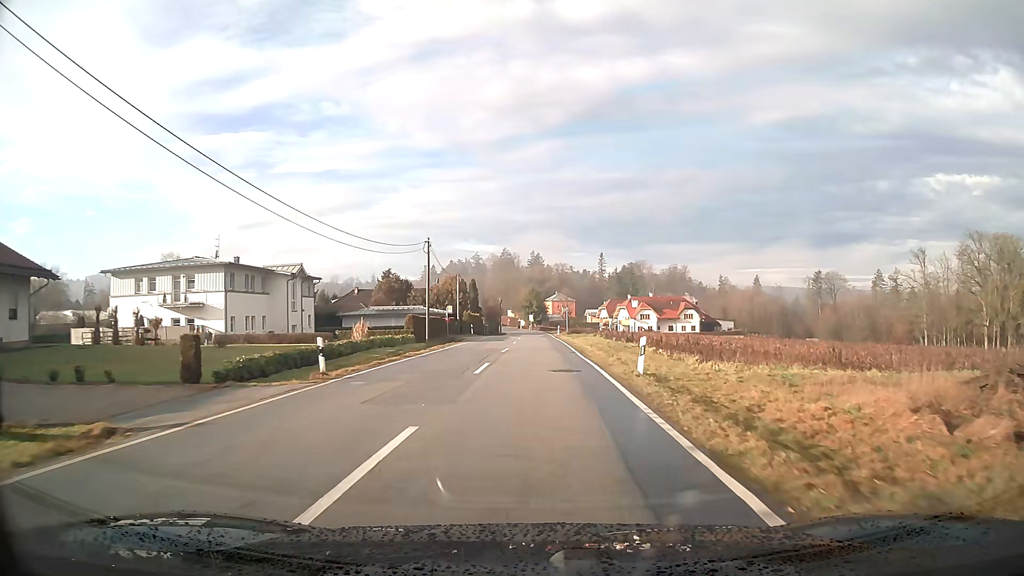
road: tertiary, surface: asphalt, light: Day
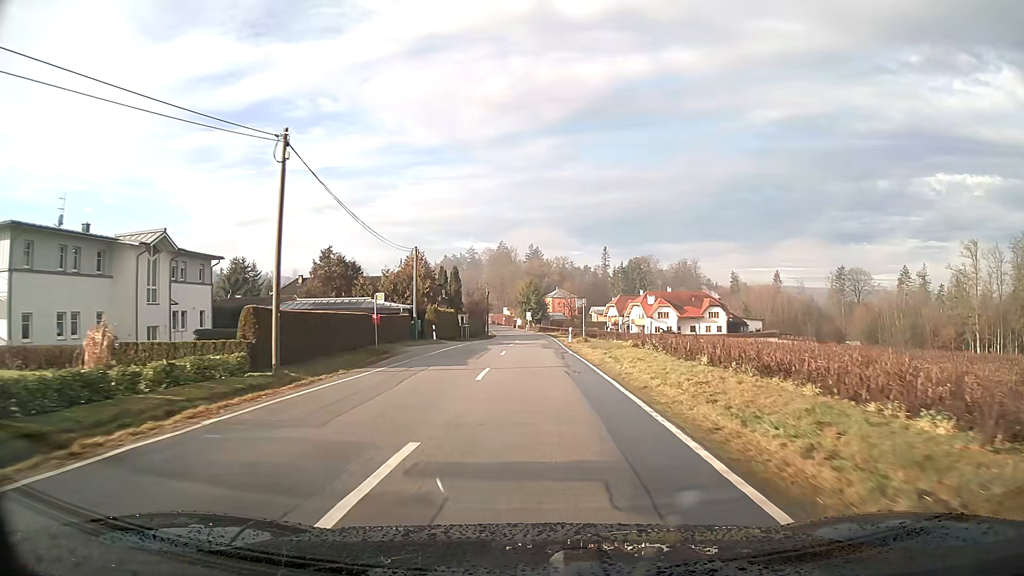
(0.0, +25.4) m; 0°
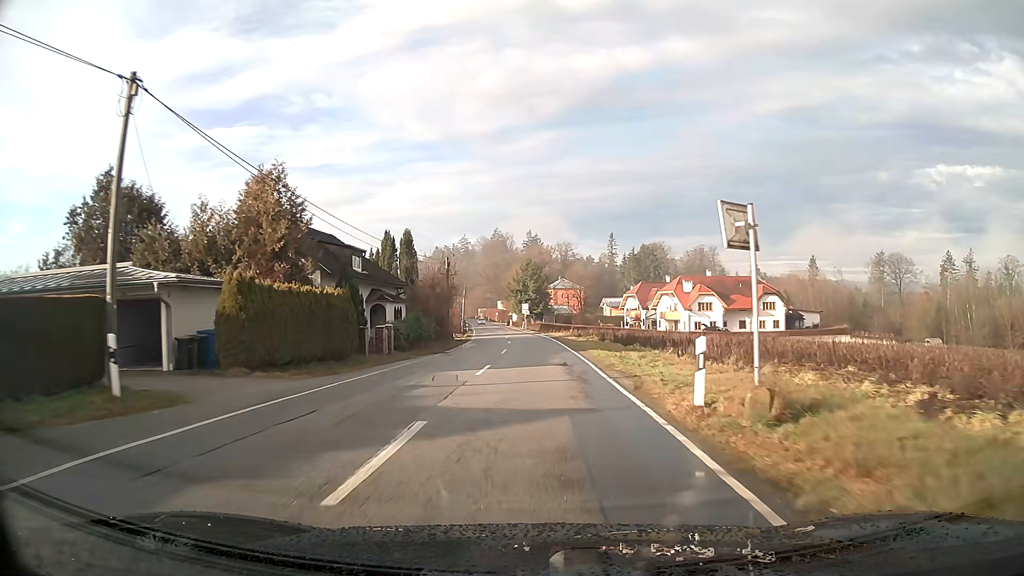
(+0.1, +34.9) m; 0°
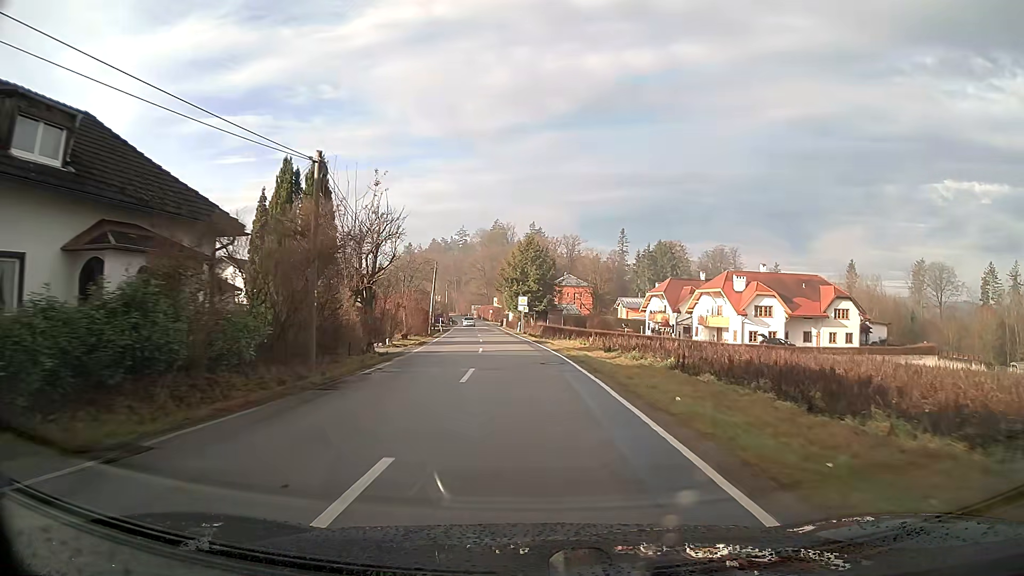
(0.0, +26.7) m; 0°
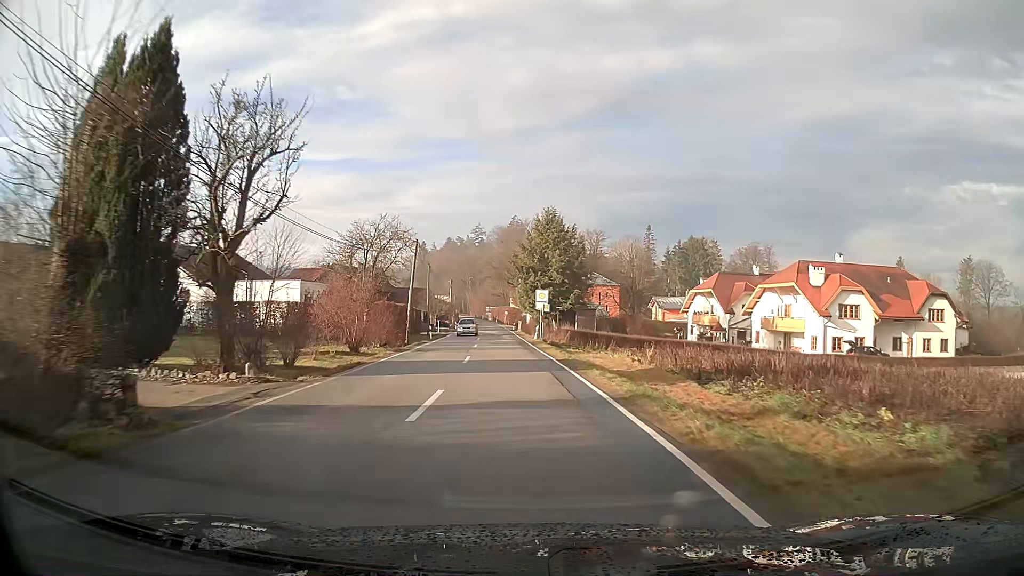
(-0.2, +18.1) m; -2°
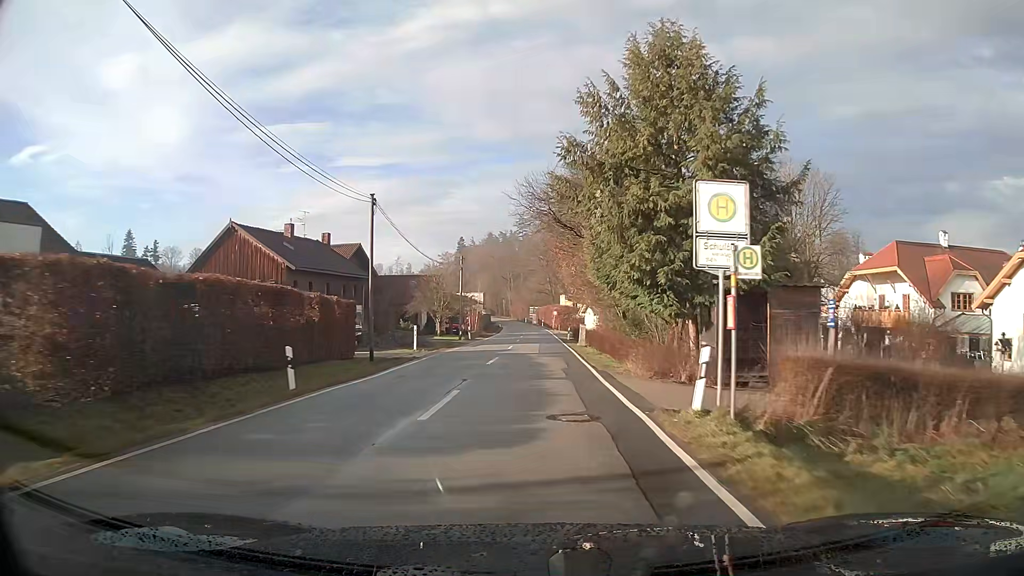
(-1.4, +36.3) m; -4°
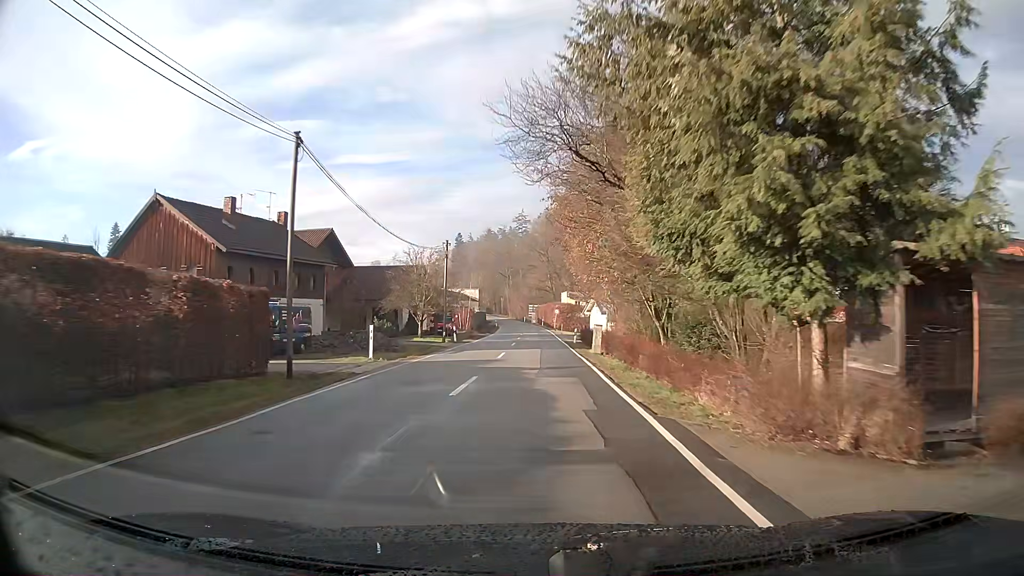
(0.0, +9.1) m; 0°
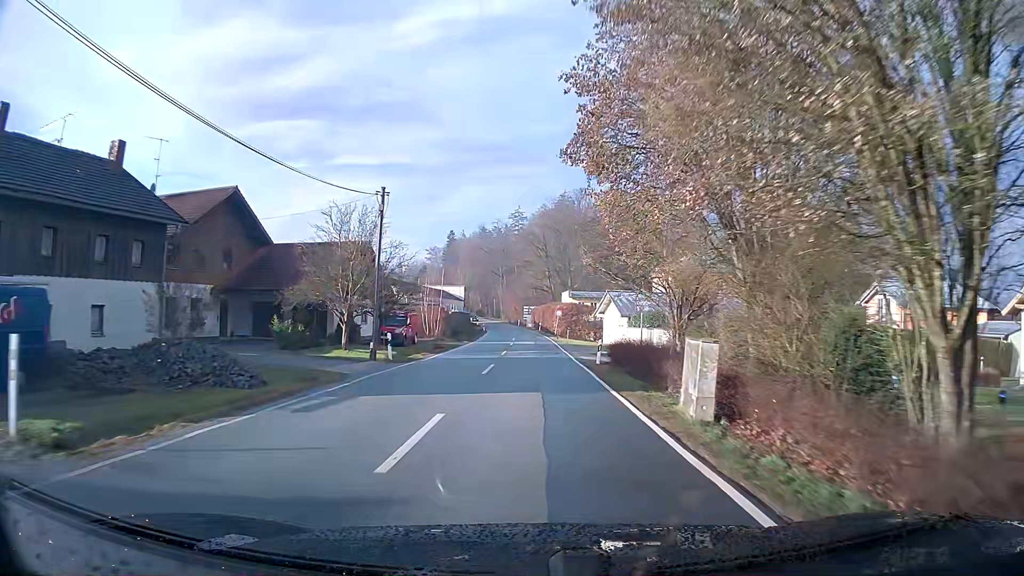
(+0.1, +18.3) m; +1°
